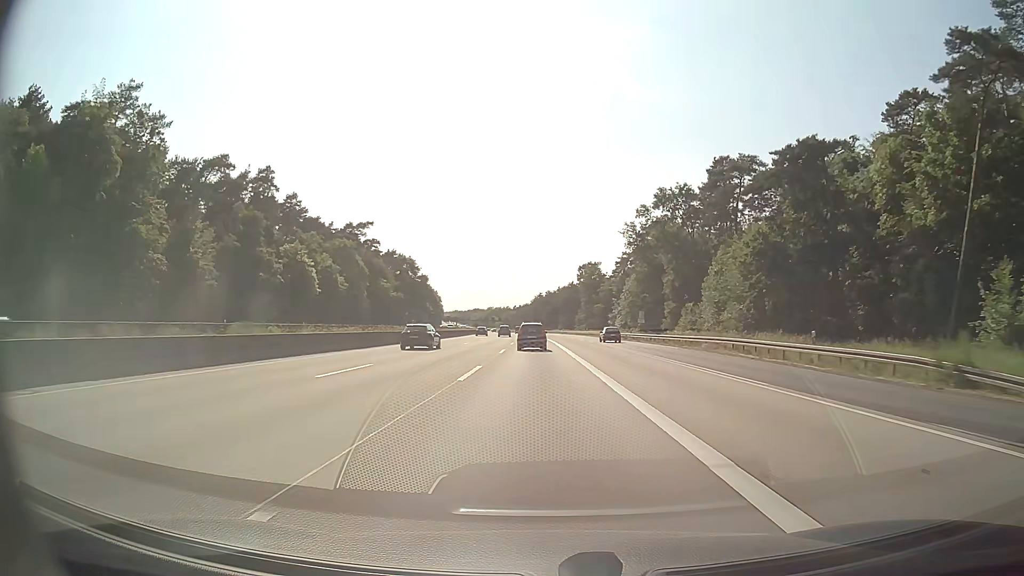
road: motorway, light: Day
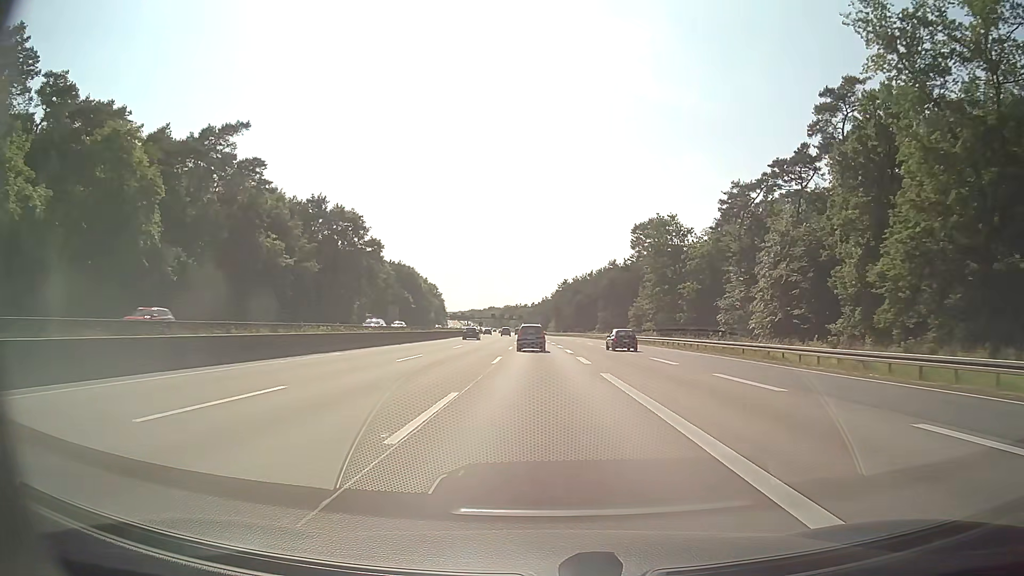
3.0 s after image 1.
(-1.5, +81.4) m; -2°
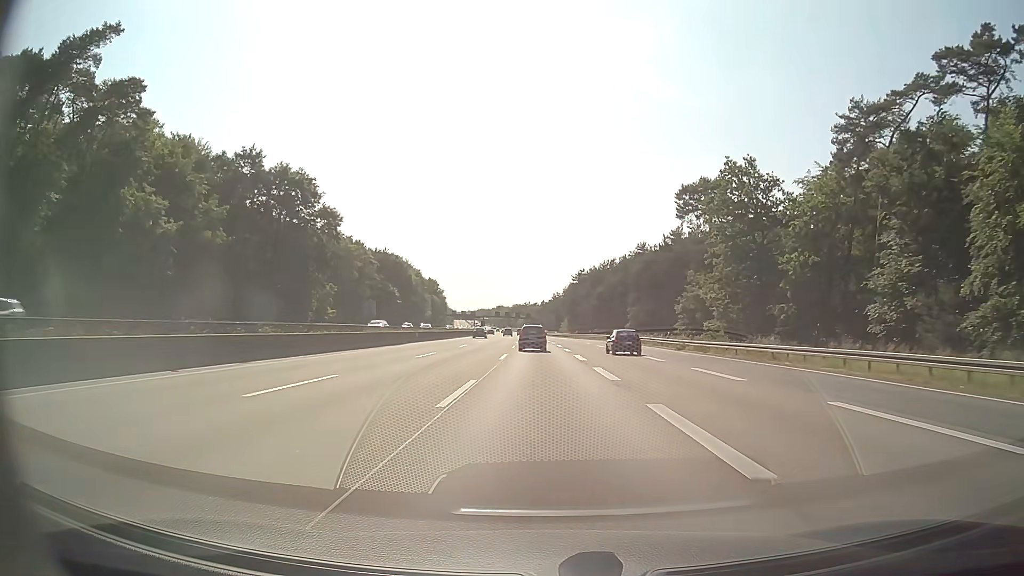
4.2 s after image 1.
(-0.2, +32.6) m; -1°
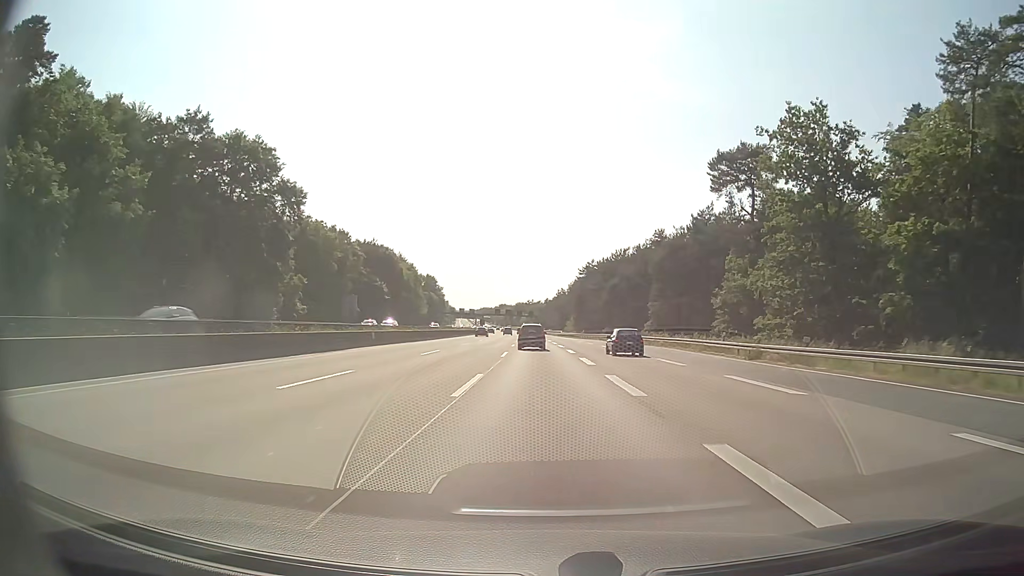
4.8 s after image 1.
(0.0, +16.4) m; 0°
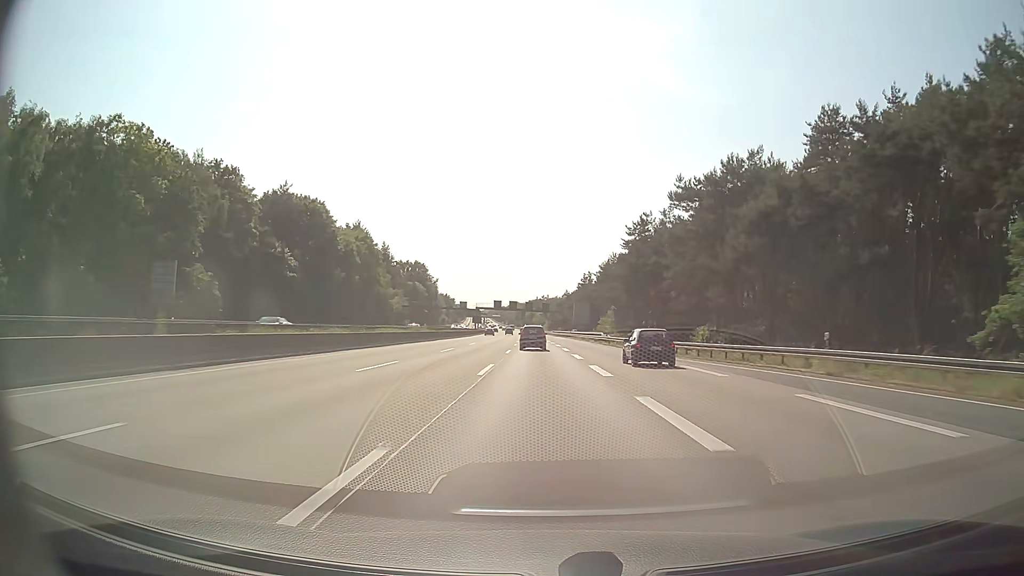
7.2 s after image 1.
(-1.0, +66.2) m; -1°
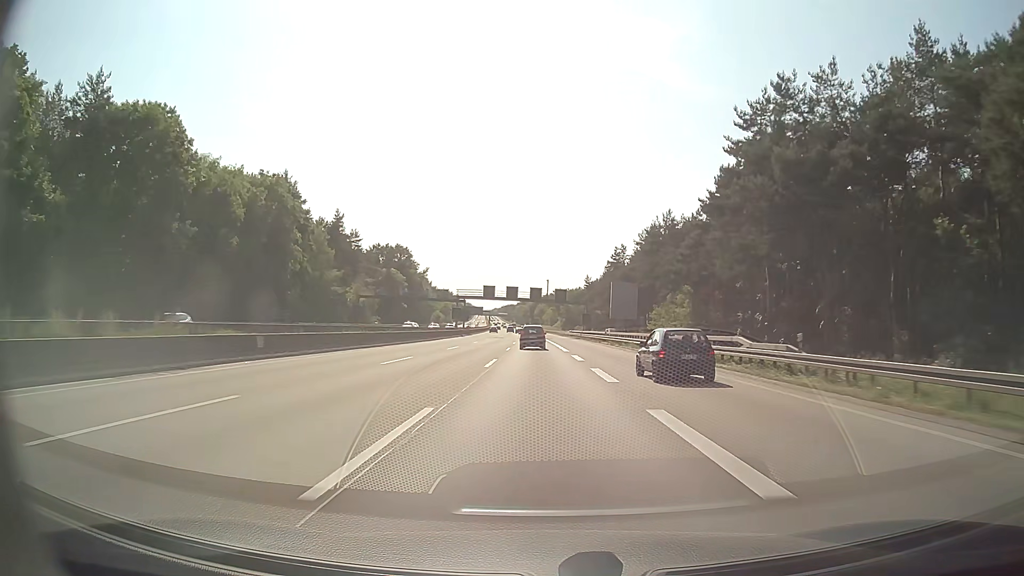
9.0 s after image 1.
(-0.4, +50.1) m; -1°
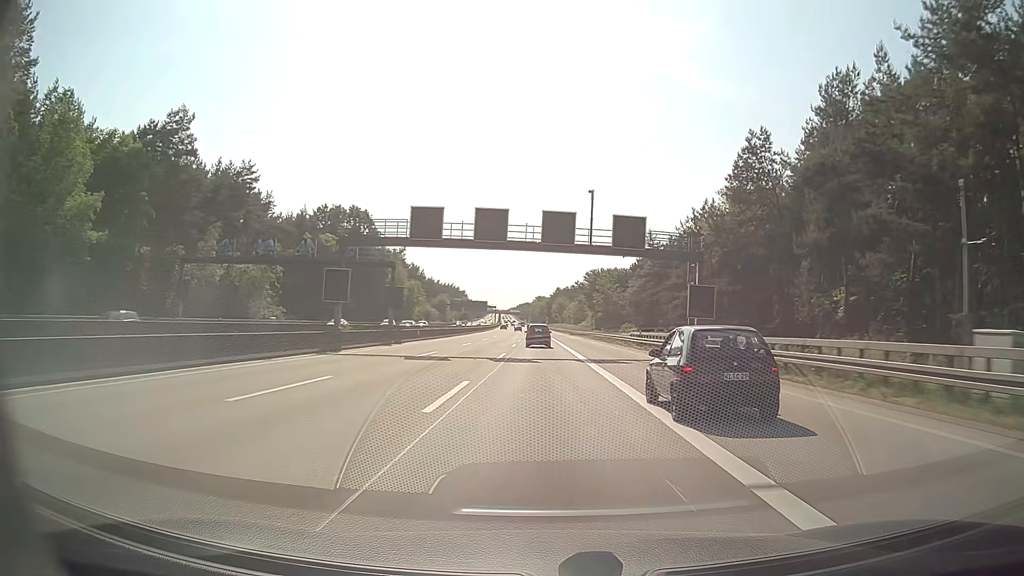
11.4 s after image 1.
(-0.8, +67.0) m; -1°
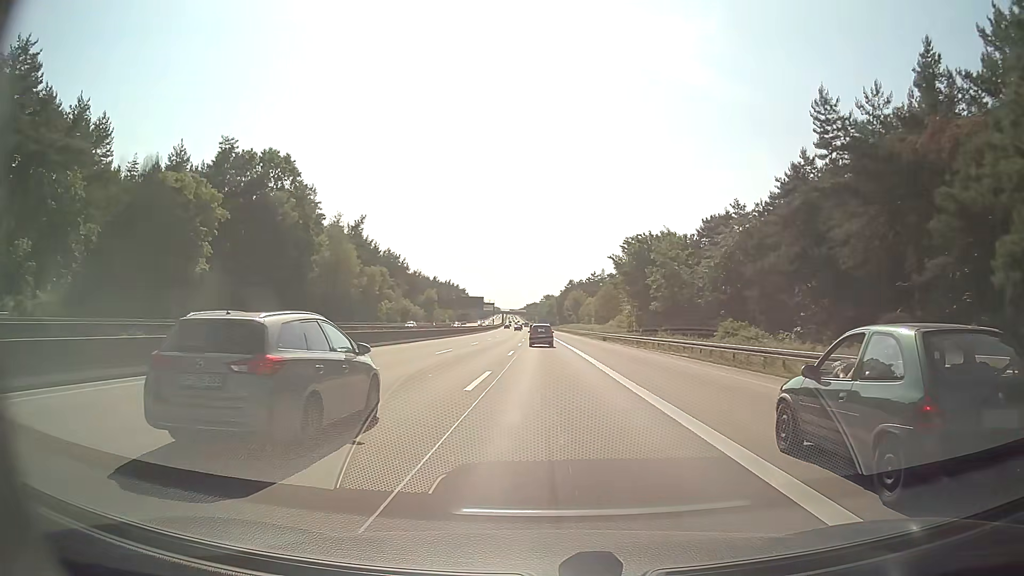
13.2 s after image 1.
(-0.5, +50.3) m; -1°
(0, +10) (0, +20) (0, +30) (0, +40) (0, +50) (0, +60) (-1, +70) (-1, +80) (-1, +90) (-1, +100) m
